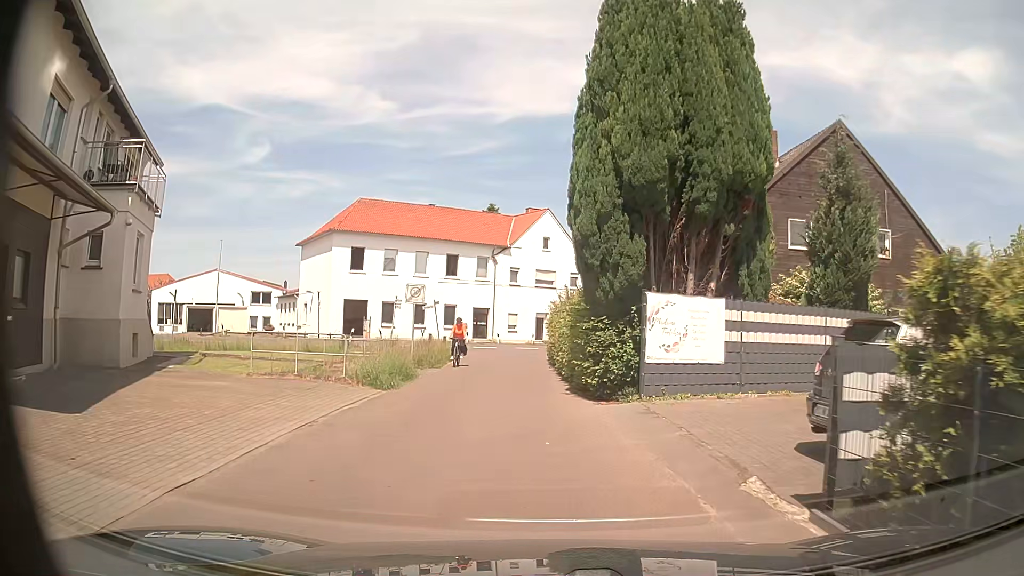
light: Day
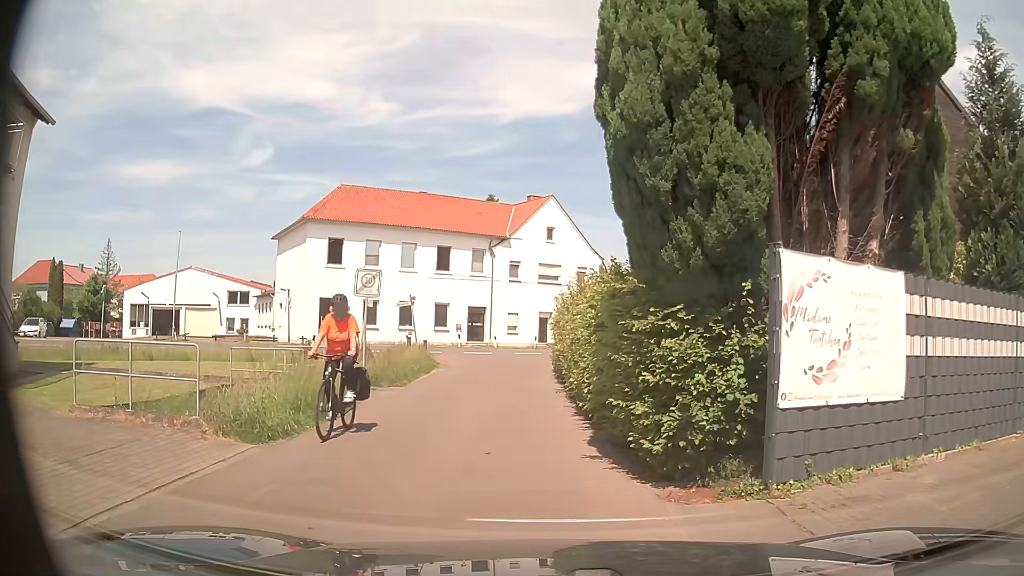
(0.0, +6.3) m; -1°
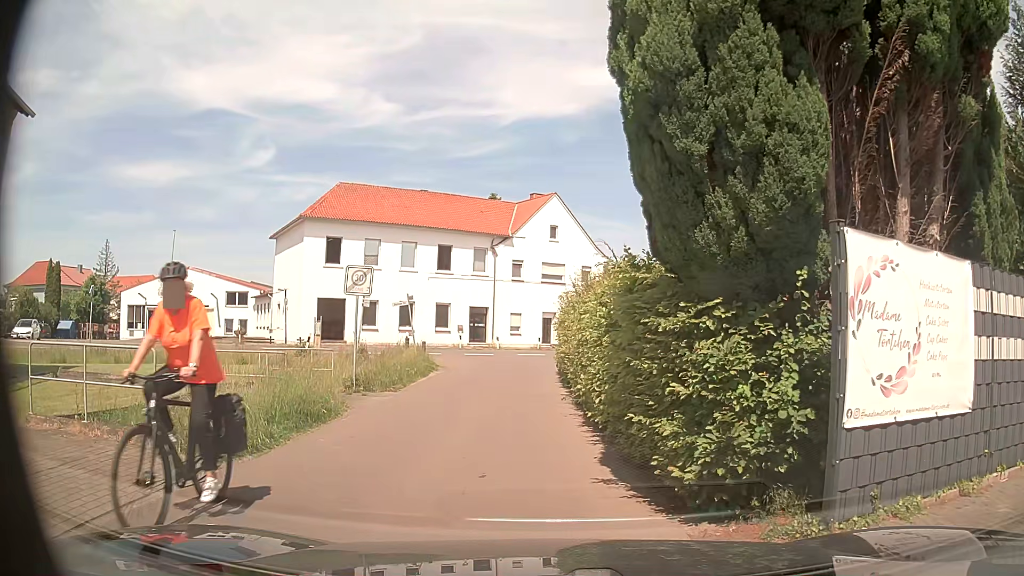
(0.0, +1.1) m; -1°
